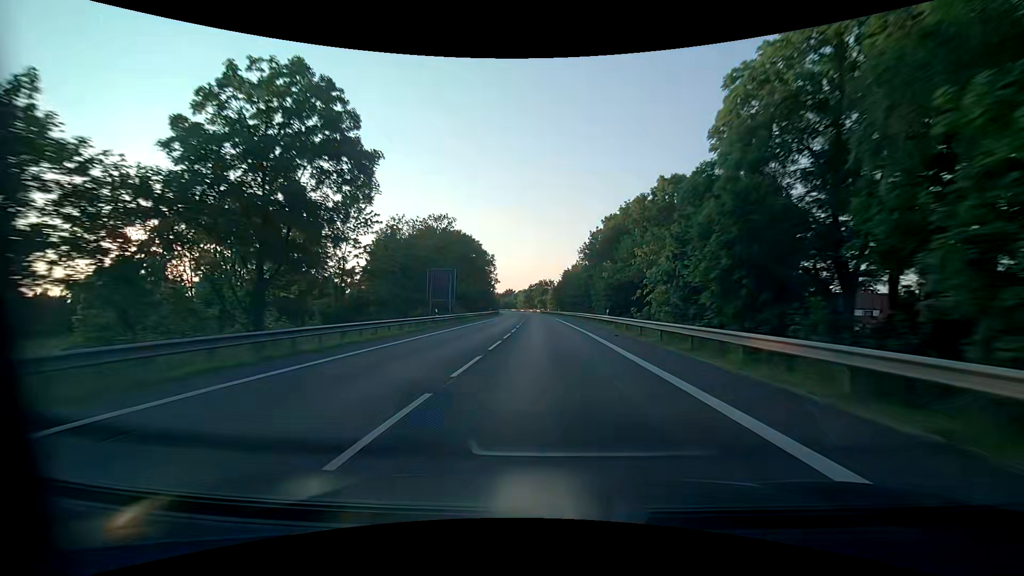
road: primary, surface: asphalt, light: Day
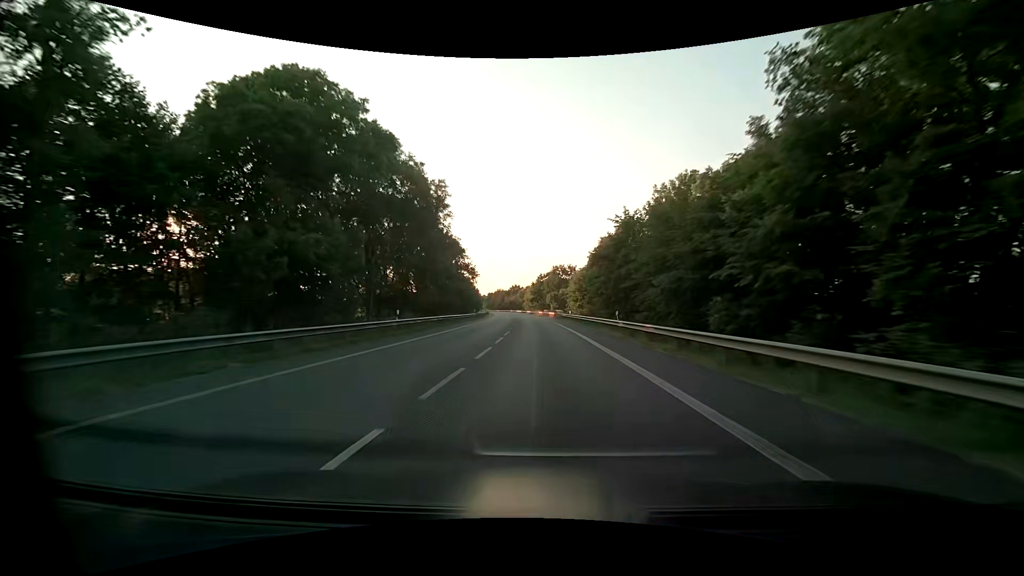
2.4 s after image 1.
(-0.6, +63.7) m; -1°
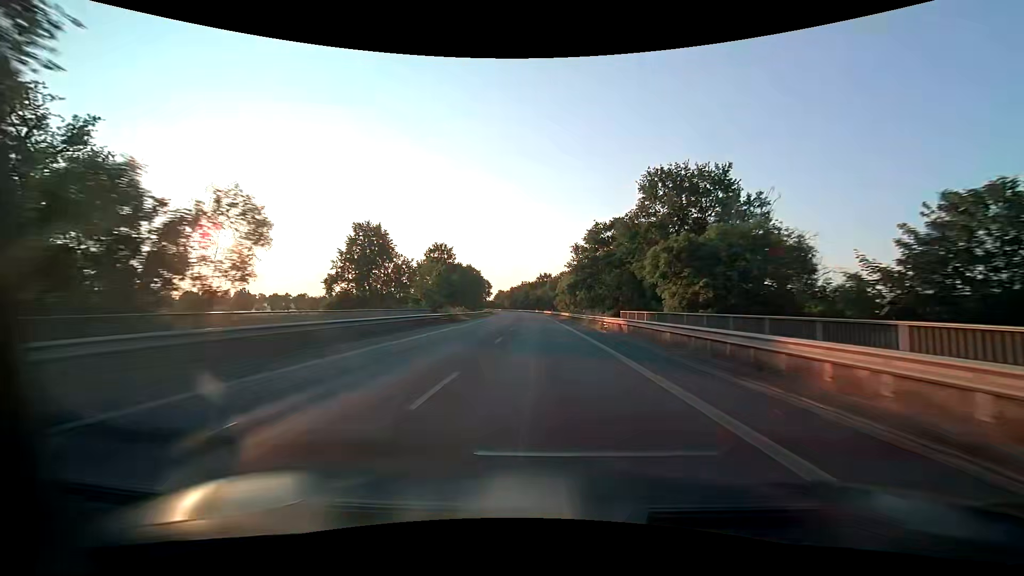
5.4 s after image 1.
(-2.8, +80.6) m; -3°
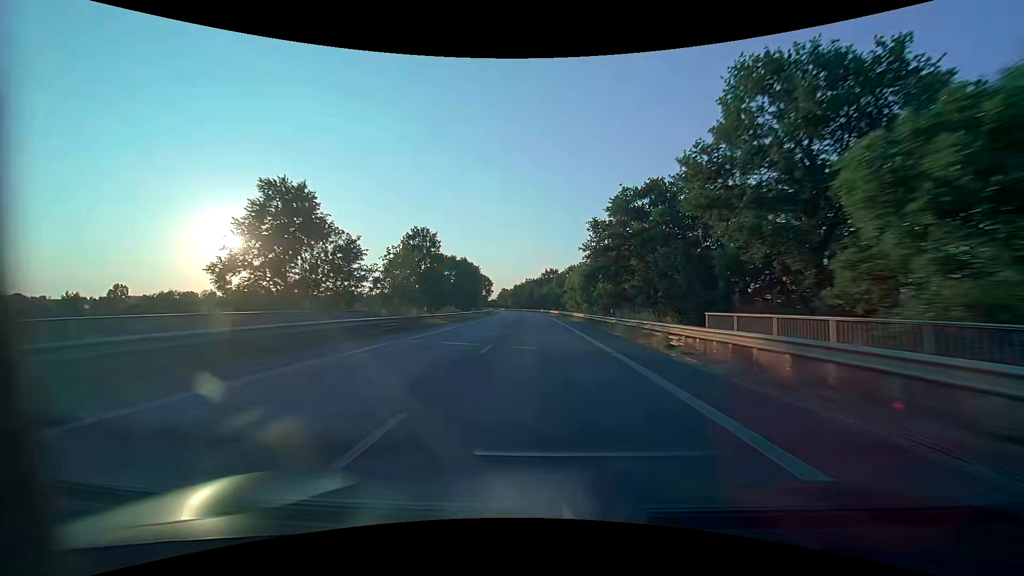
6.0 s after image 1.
(-0.2, +16.2) m; -1°
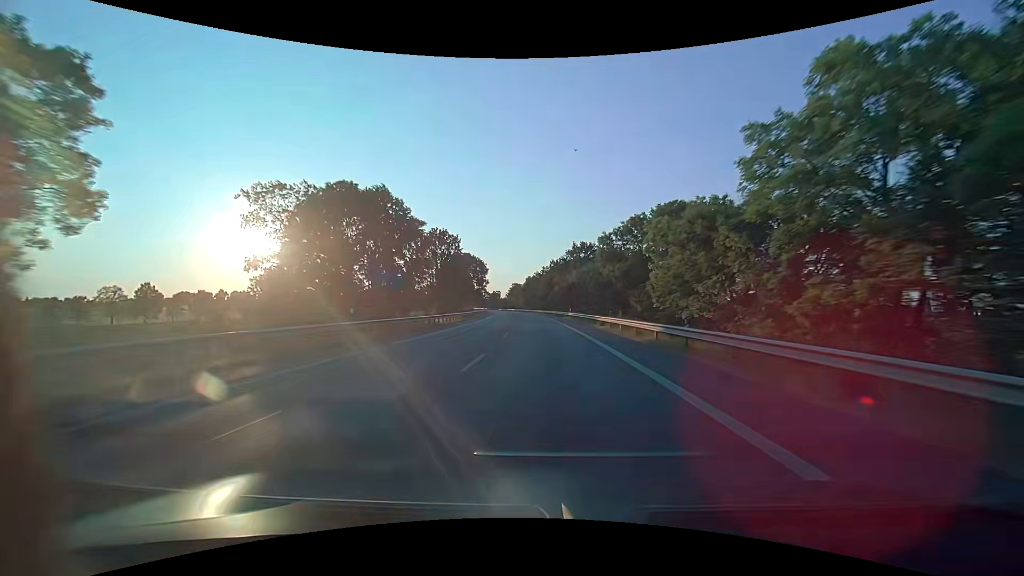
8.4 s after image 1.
(-1.4, +64.9) m; -3°
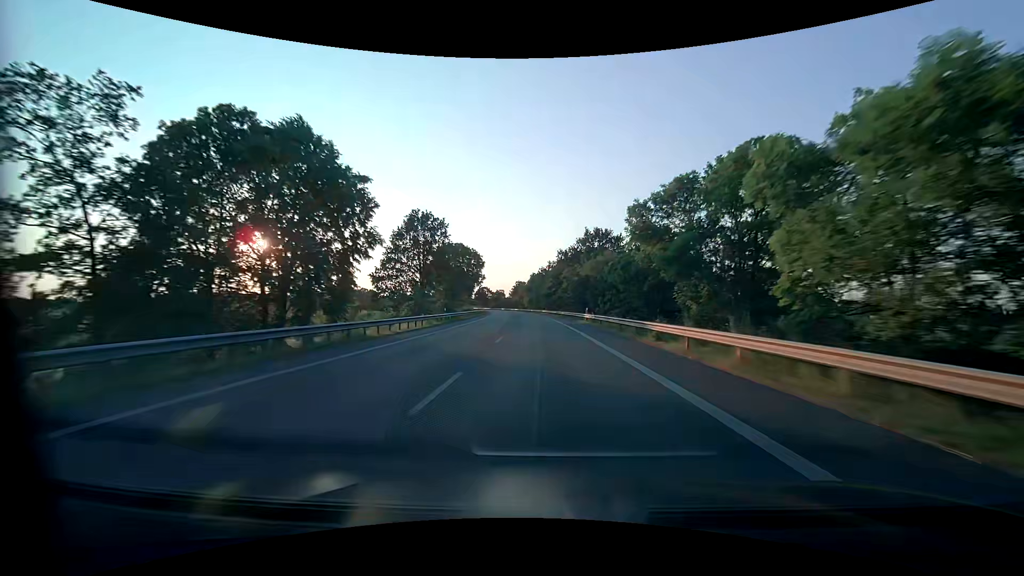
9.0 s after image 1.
(-0.1, +16.3) m; -1°
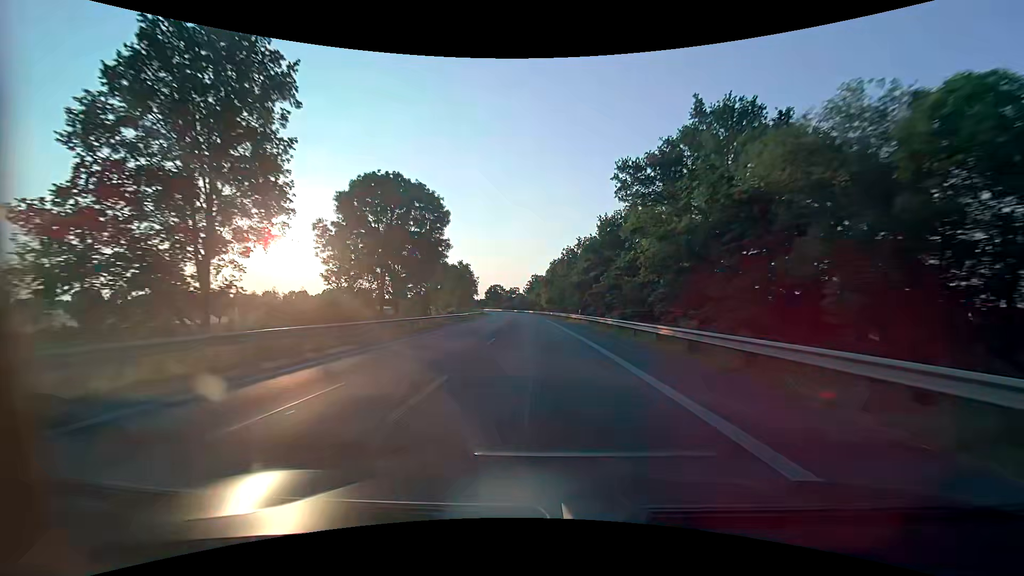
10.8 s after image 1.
(-0.8, +48.9) m; -2°
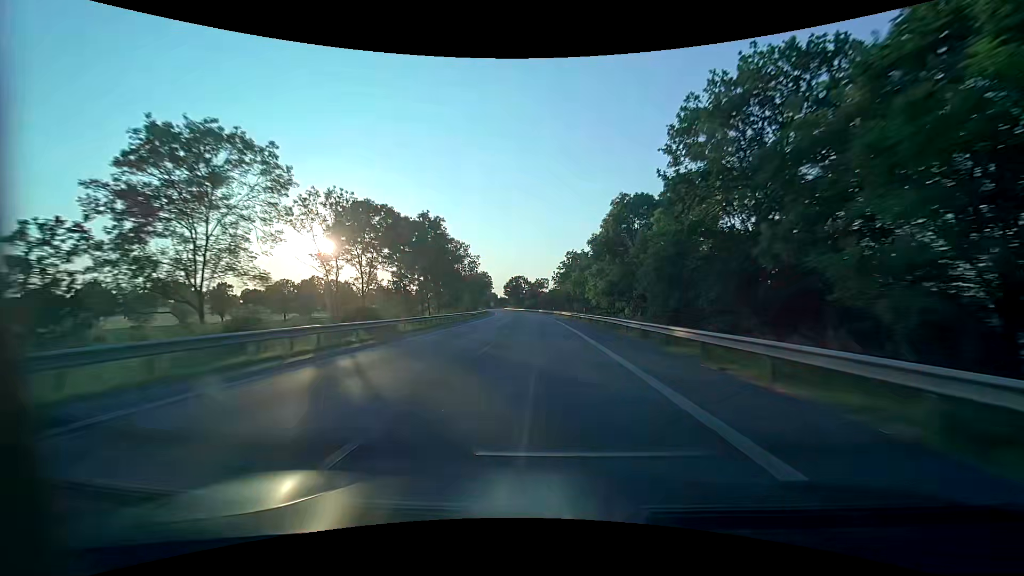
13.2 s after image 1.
(-2.1, +65.2) m; -4°
(0, +10) (0, +20) (0, +30) (-1, +40) (-1, +50) (-1, +60) (-2, +70) (-2, +80) (-3, +90) (-4, +100) m
